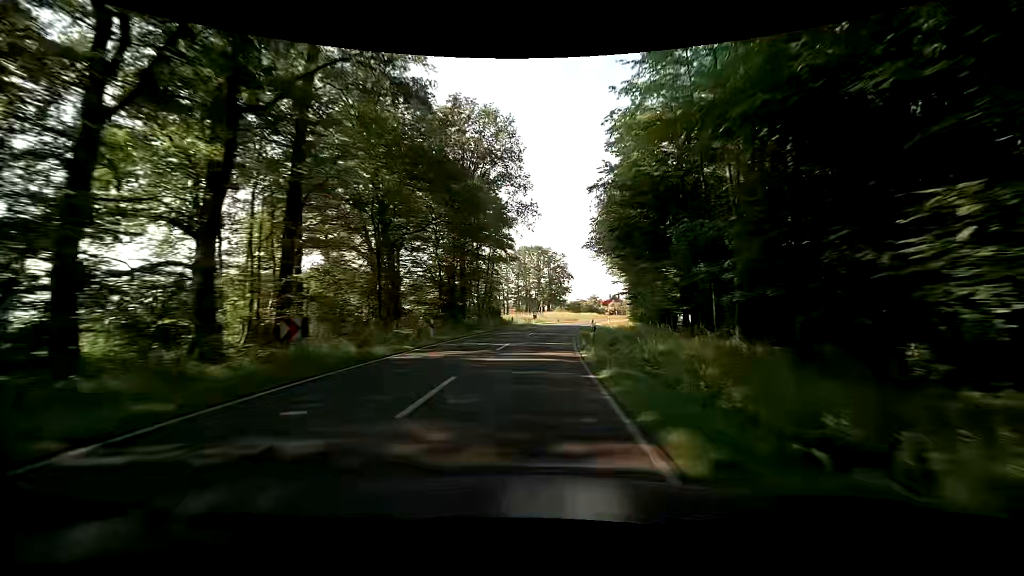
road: secondary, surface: asphalt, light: Day
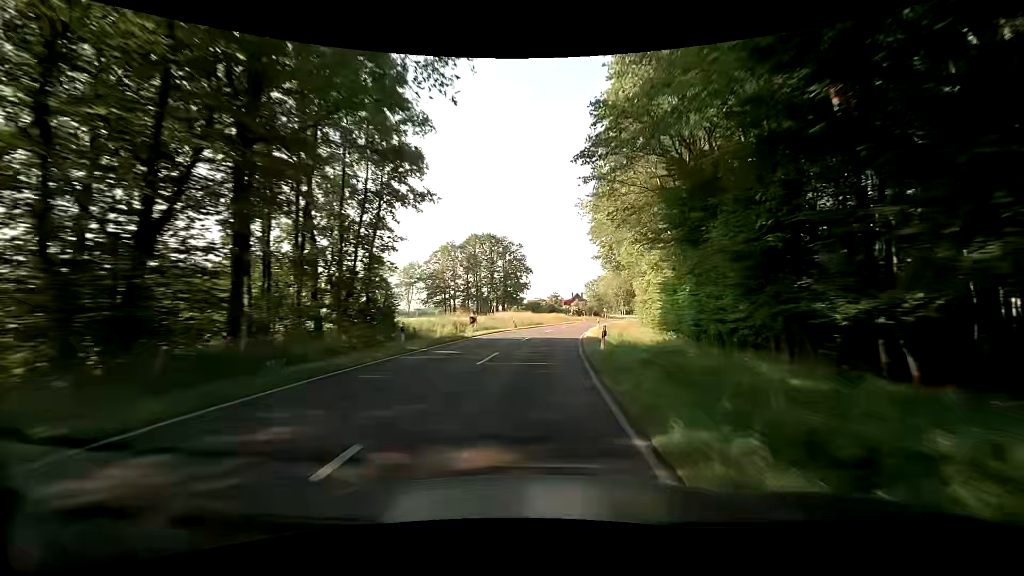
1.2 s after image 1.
(+1.2, +28.9) m; +5°
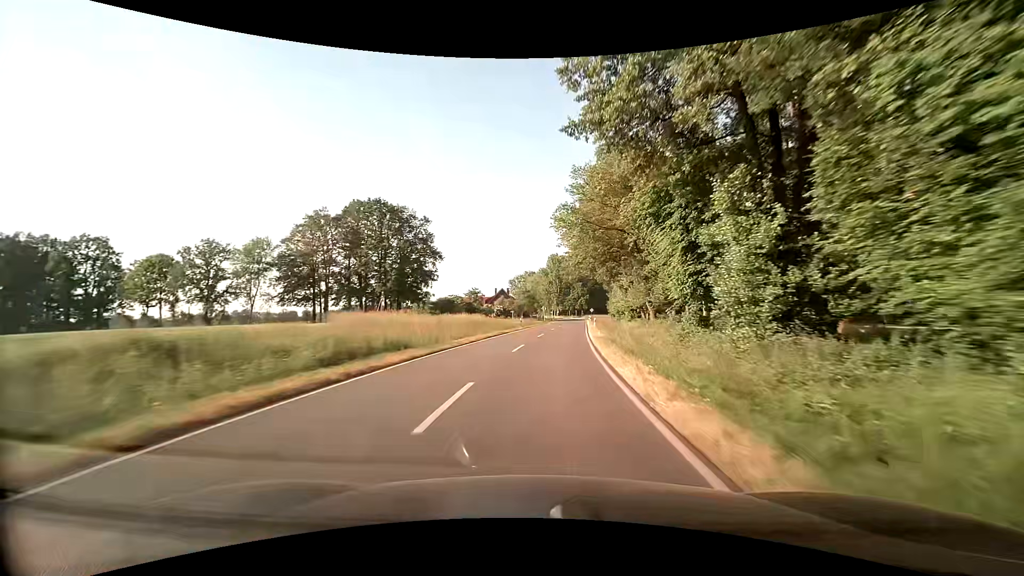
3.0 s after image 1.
(+3.0, +43.0) m; +9°
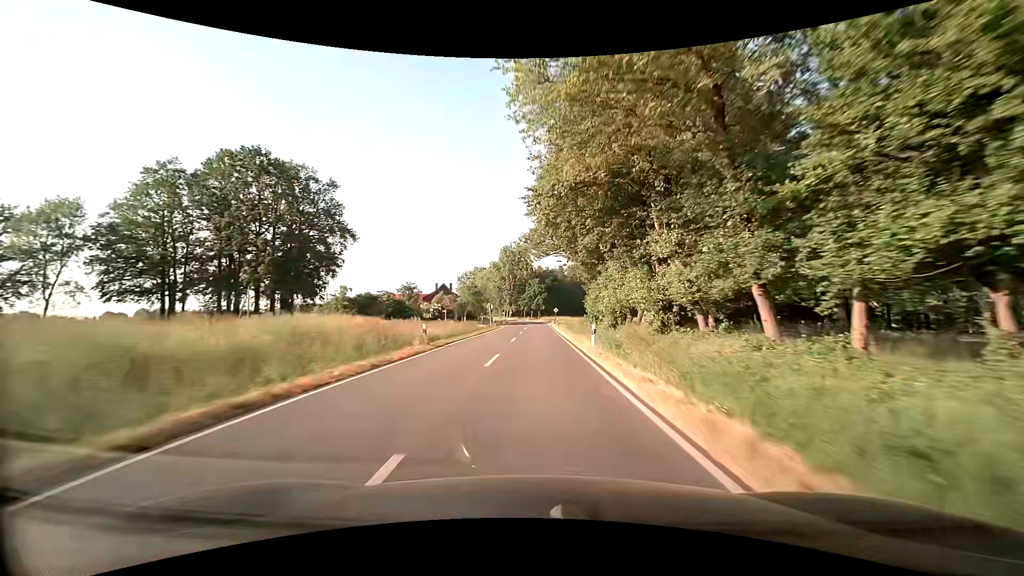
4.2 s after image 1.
(+1.3, +28.7) m; +5°
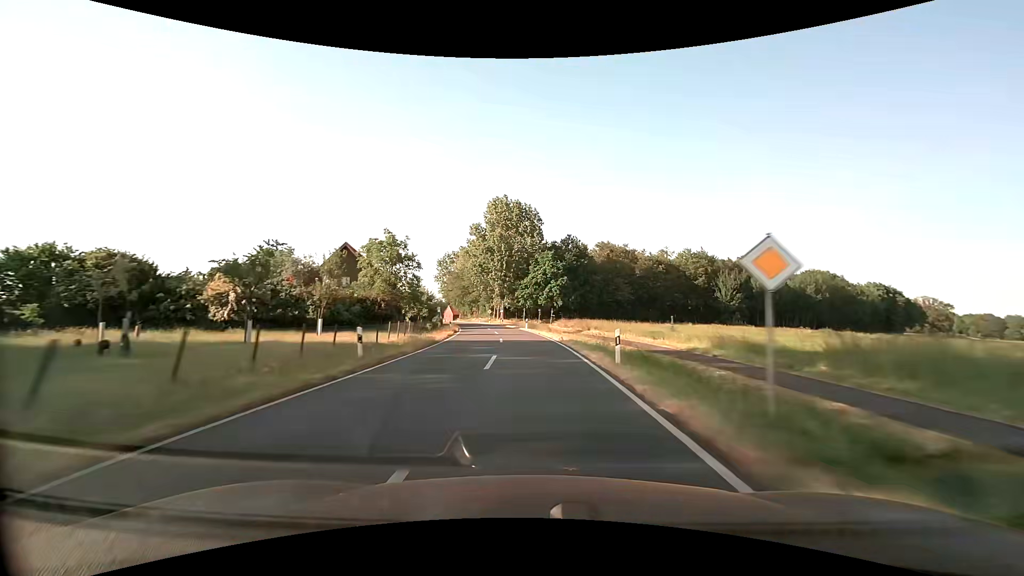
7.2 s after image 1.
(+1.2, +72.8) m; 0°
(0, +10) (0, +20) (-1, +30) (-2, +40) (-3, +50) (-5, +60) (-7, +70) (-8, +79) (-10, +89) (-13, +99) m
